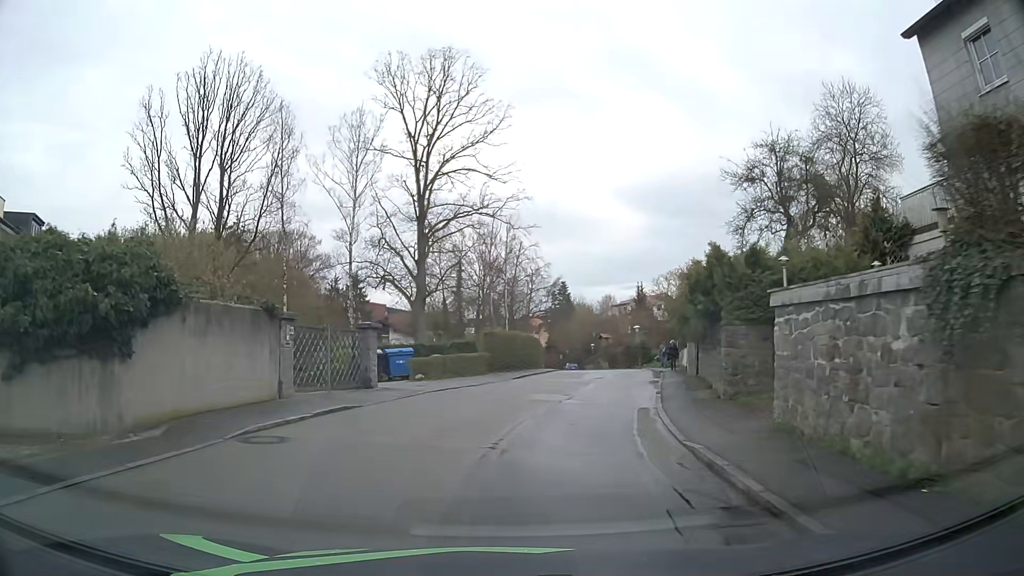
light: Day
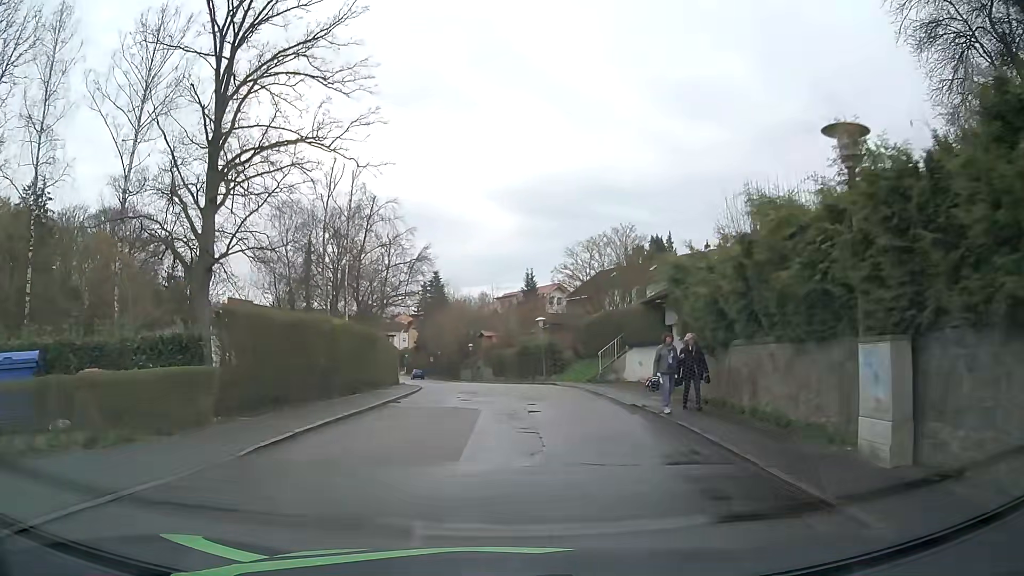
(+1.6, +19.9) m; +10°
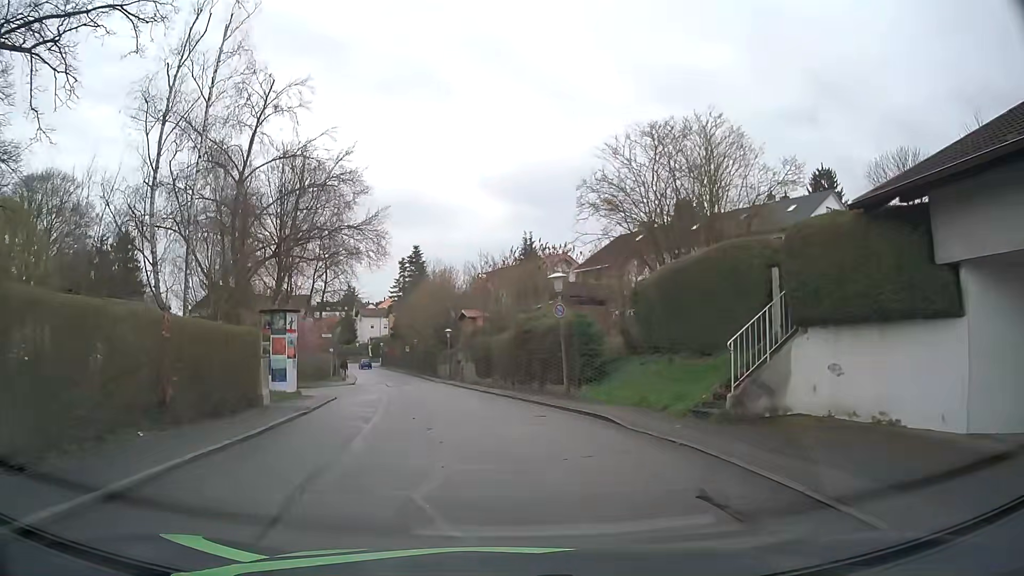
(+0.4, +19.7) m; +1°
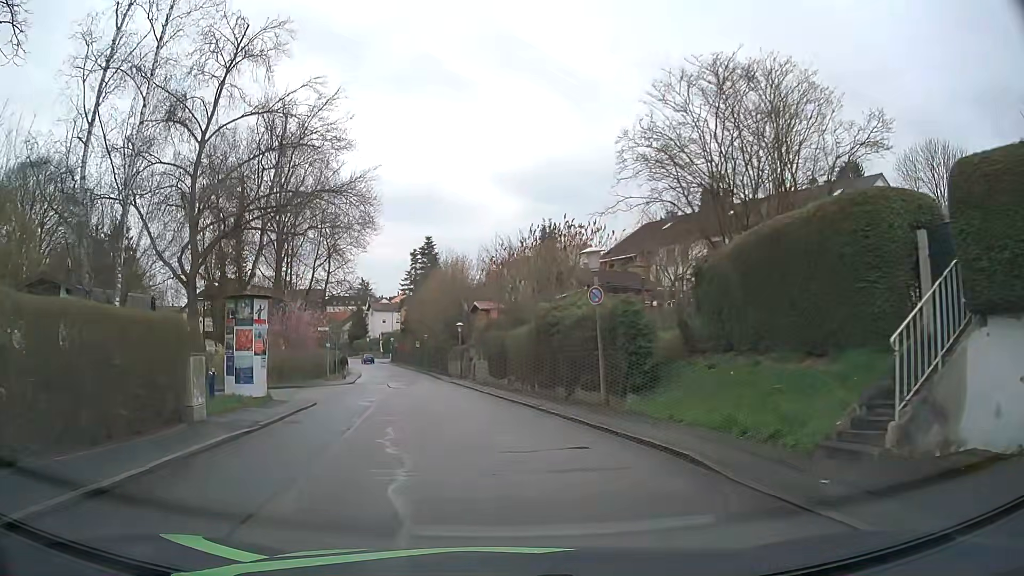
(-0.1, +5.0) m; -2°
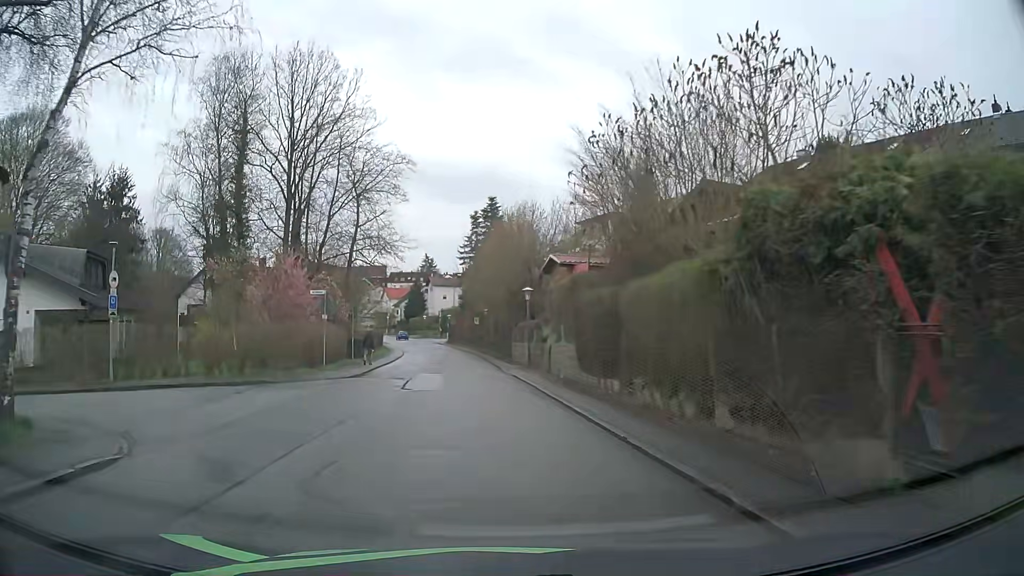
(-0.7, +15.0) m; -5°
(0, +10) (-1, +20) (-2, +30) (-3, +40) (-4, +50) (-5, +60) (-6, +70) (-8, +79) (-11, +89) (-13, +99) m
